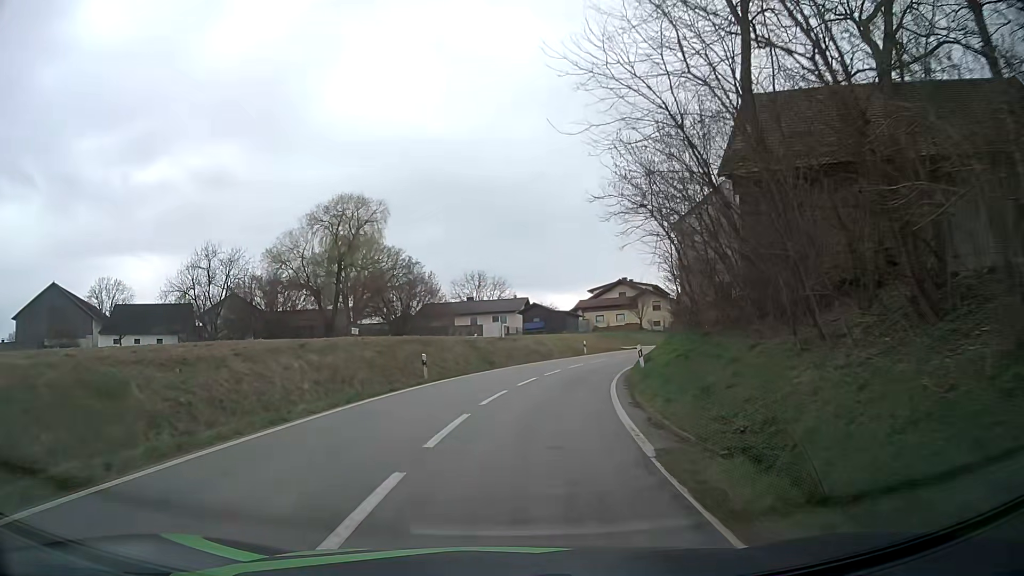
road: tertiary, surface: asphalt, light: Day
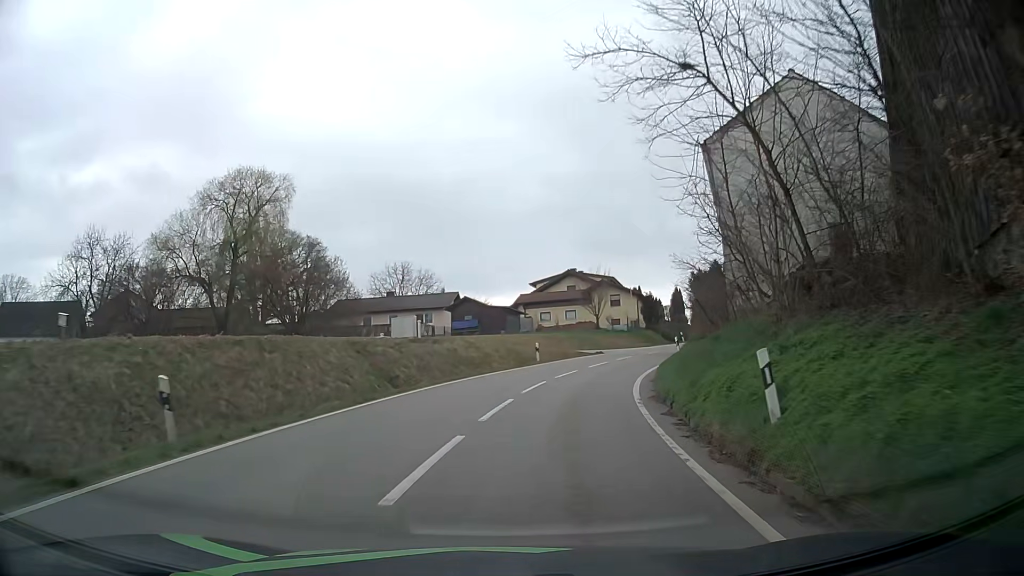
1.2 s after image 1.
(+0.7, +15.4) m; +5°
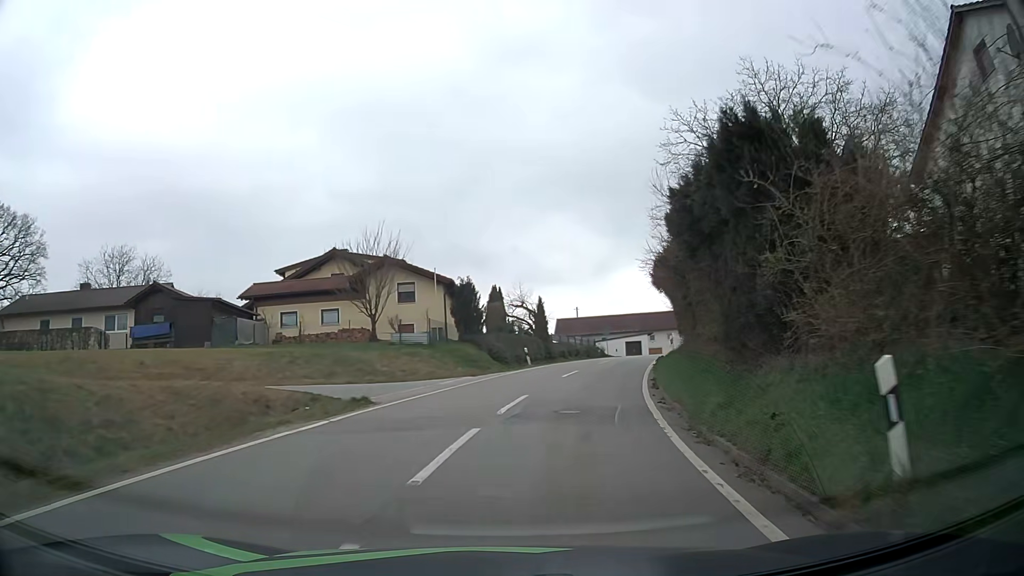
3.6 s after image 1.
(+4.3, +28.8) m; +18°
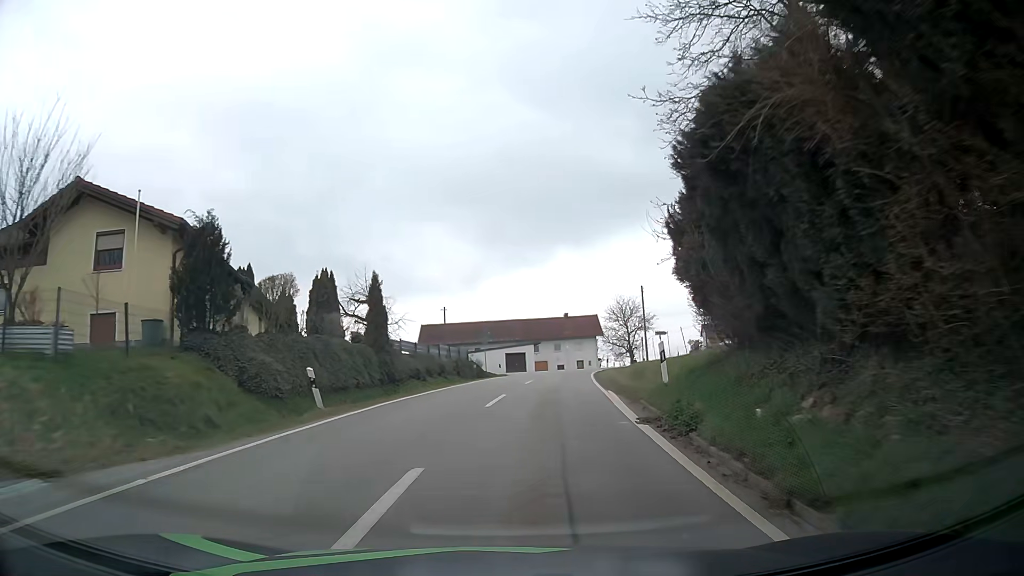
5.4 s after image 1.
(+2.4, +21.1) m; +11°
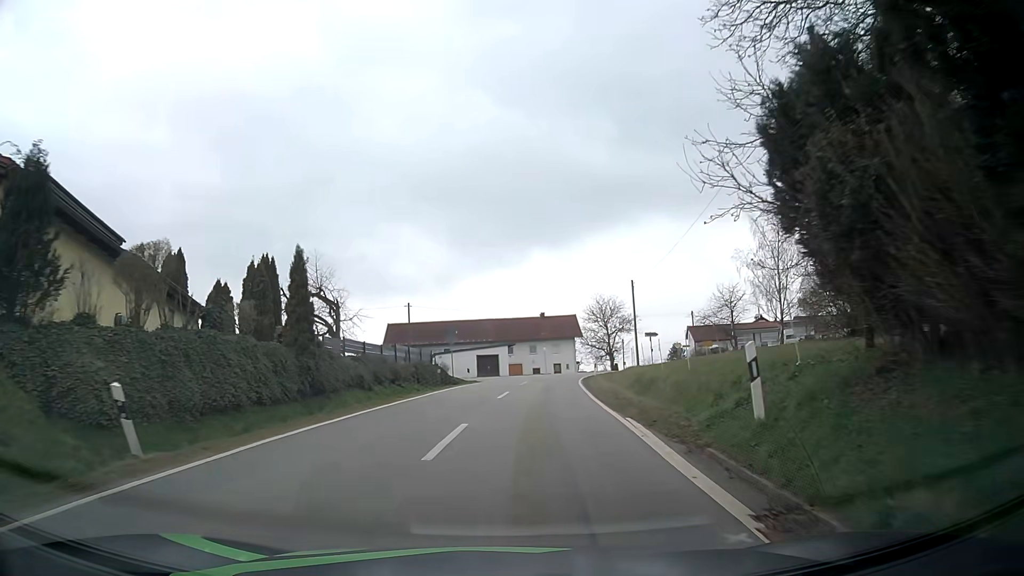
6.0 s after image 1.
(+0.2, +7.1) m; +3°
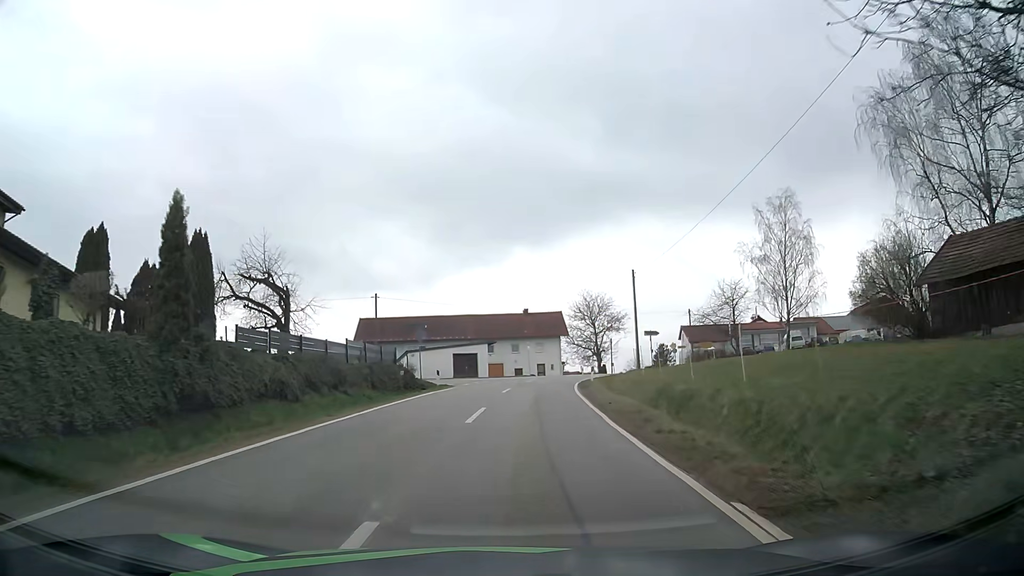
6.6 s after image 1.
(+0.1, +7.1) m; +2°
